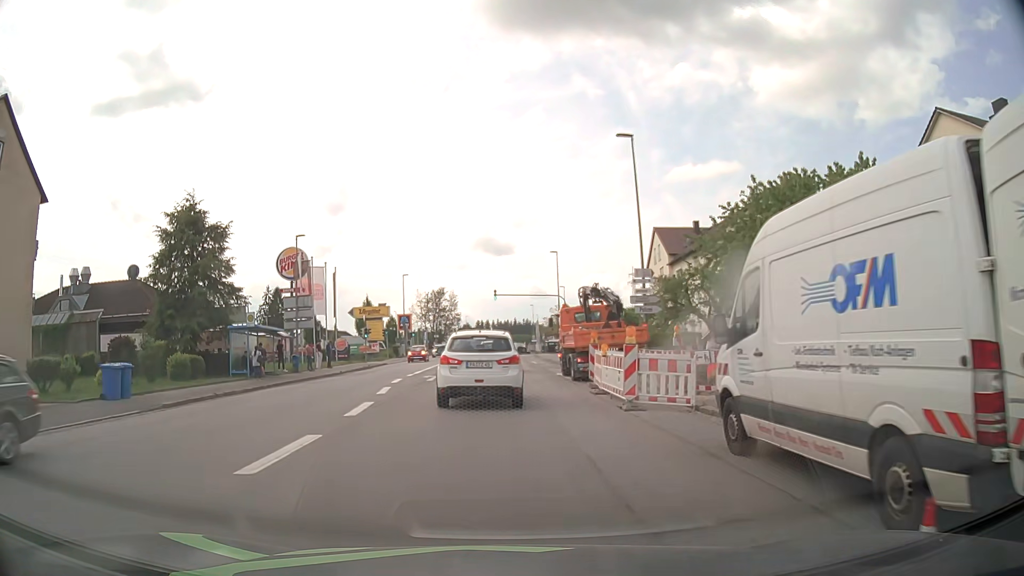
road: tertiary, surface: asphalt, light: Day
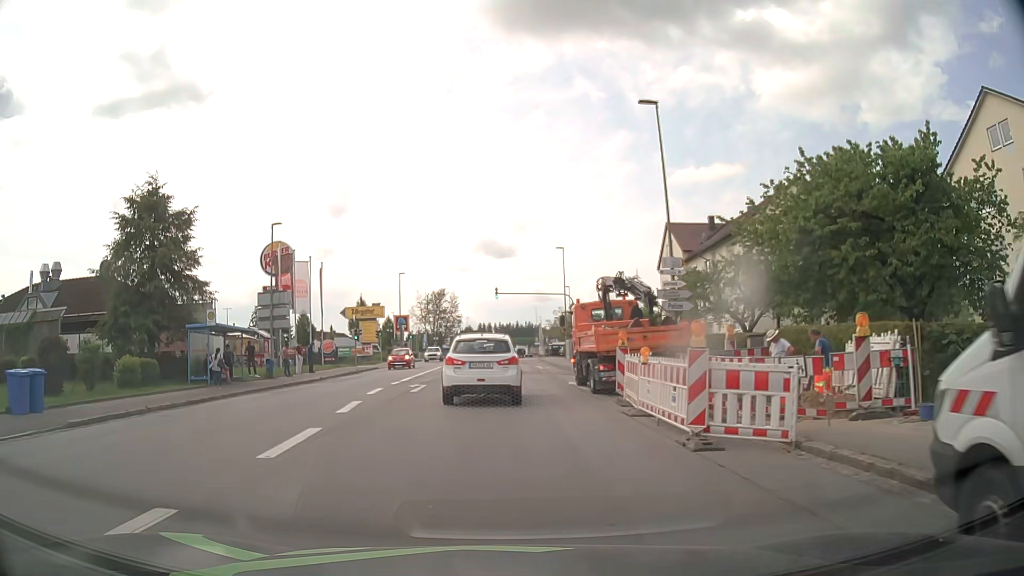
(0.0, +4.8) m; 0°
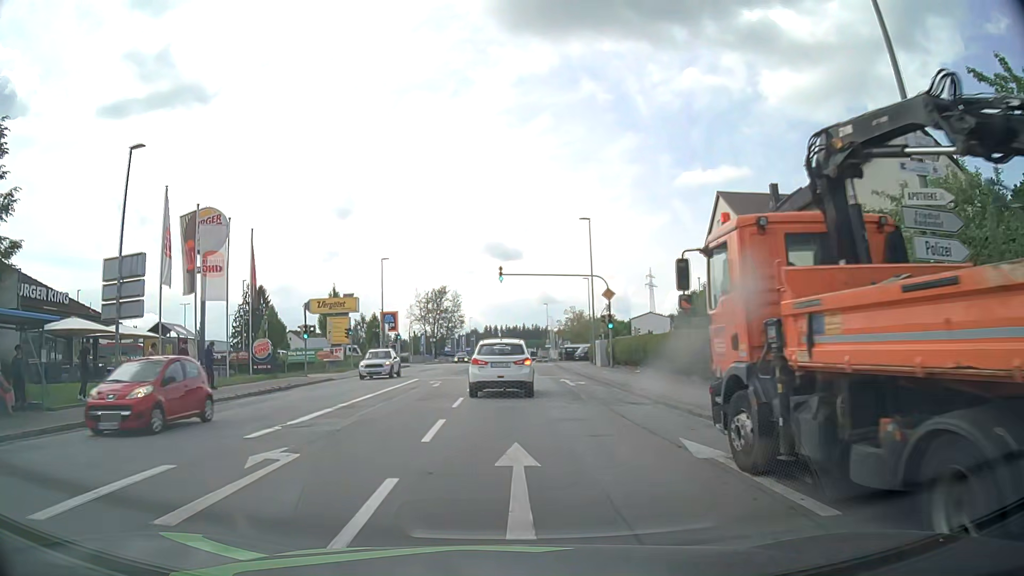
(-0.1, +15.7) m; -1°
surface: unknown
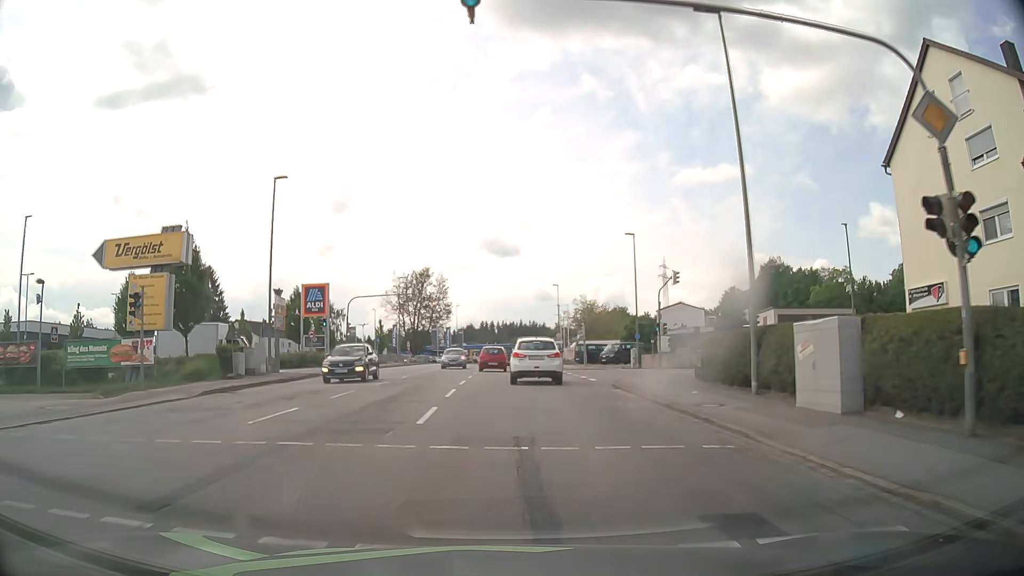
(+0.1, +31.3) m; +1°
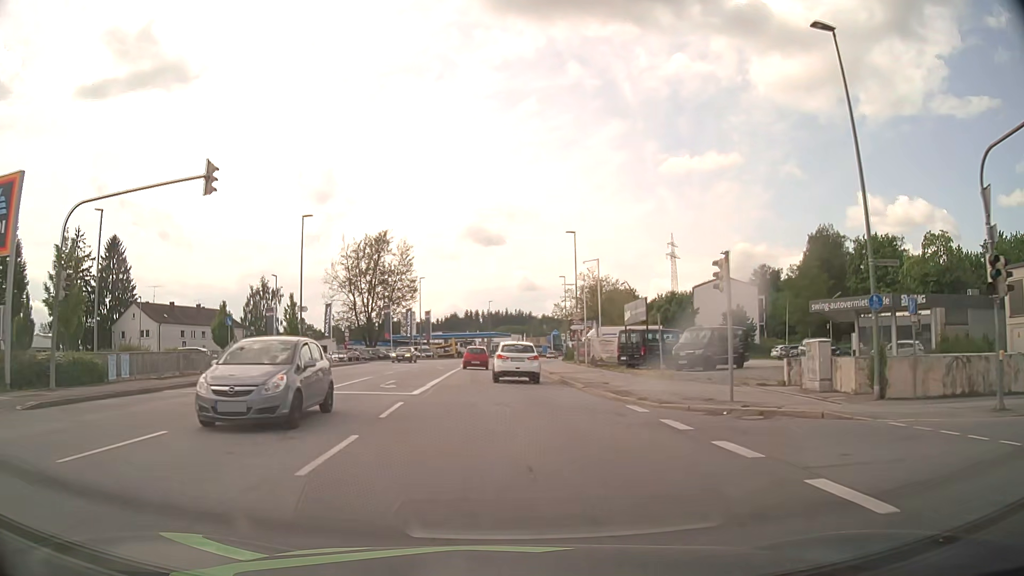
(-0.1, +34.9) m; +1°
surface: asphalt
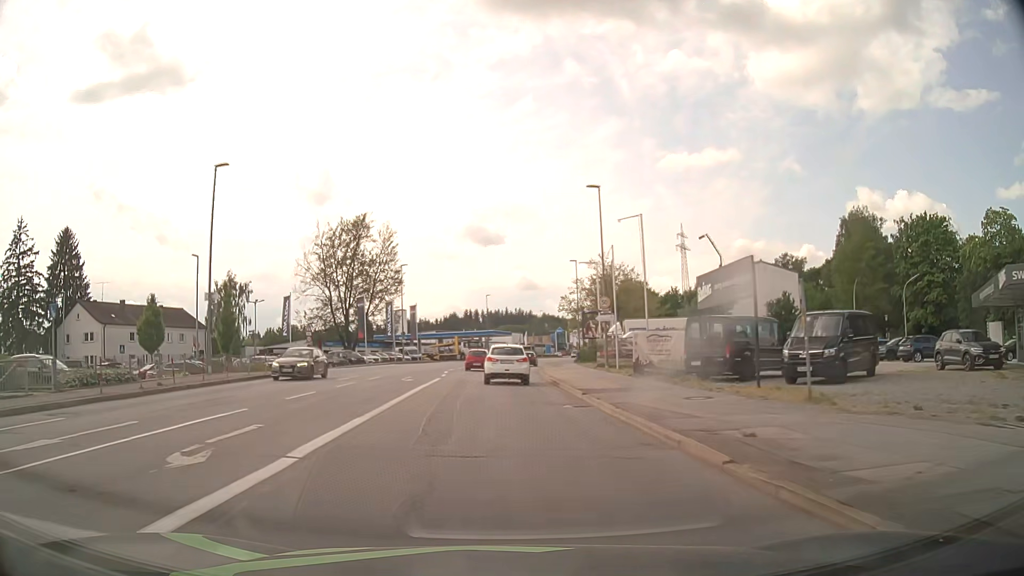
(0.0, +14.8) m; 0°
(0, +10) (0, +20) (0, +30) (0, +40) (+1, +50) (+1, +60) (+2, +70) (+4, +80) (+6, +90) (+8, +99) m
